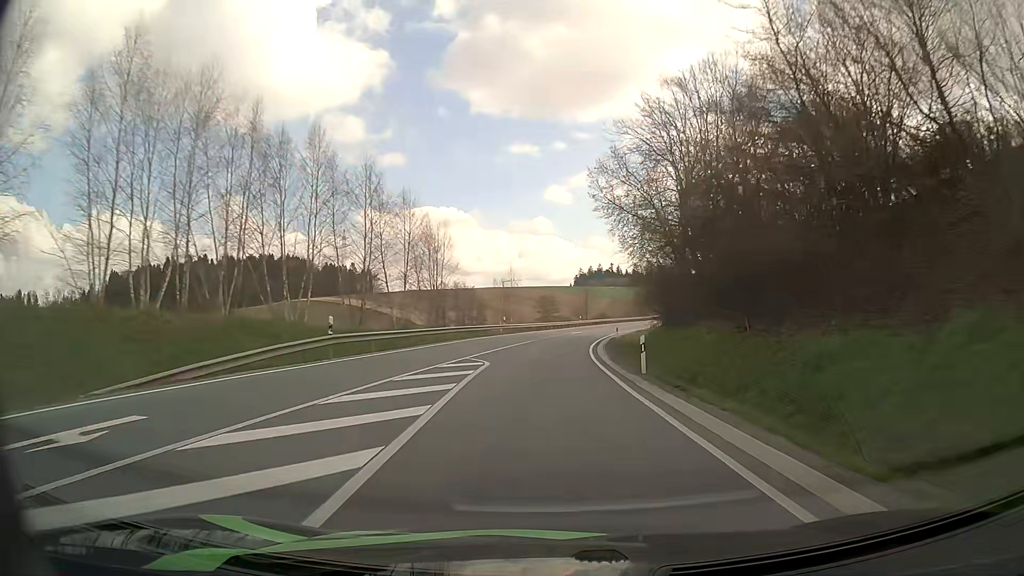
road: secondary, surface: asphalt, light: Day
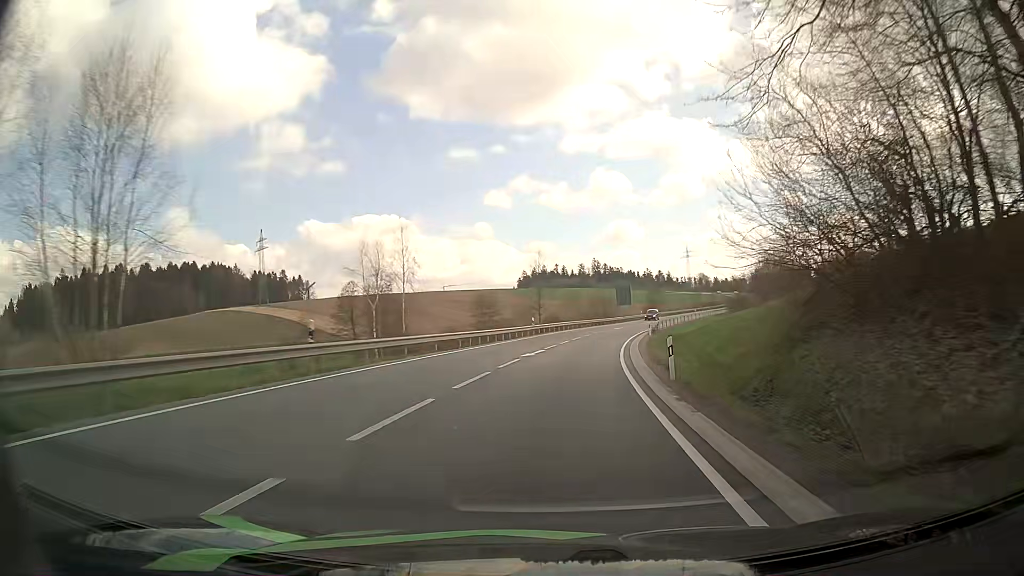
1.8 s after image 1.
(+0.8, +36.7) m; +4°
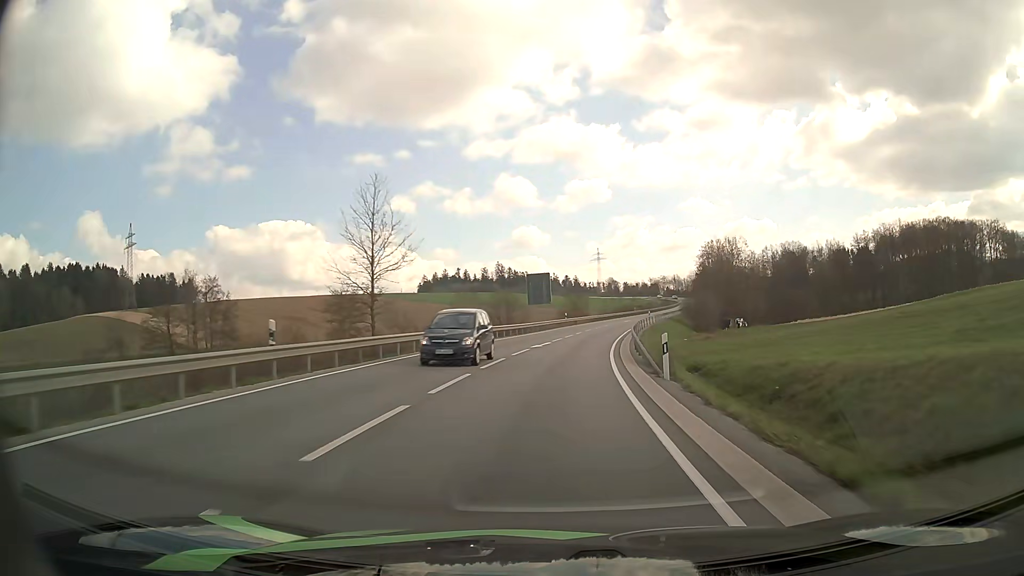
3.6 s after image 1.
(+3.1, +37.0) m; +8°
